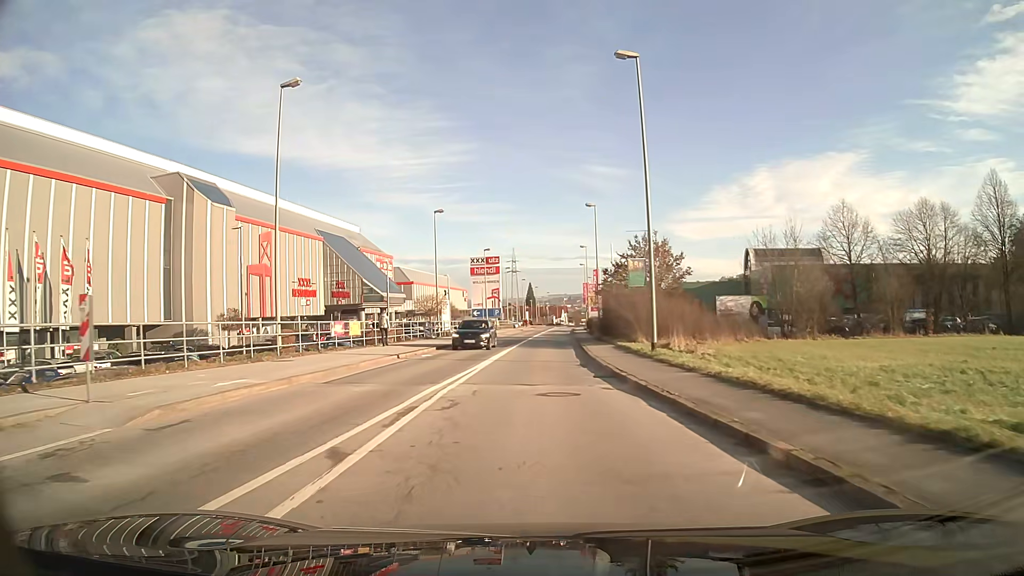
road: tertiary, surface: asphalt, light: Day
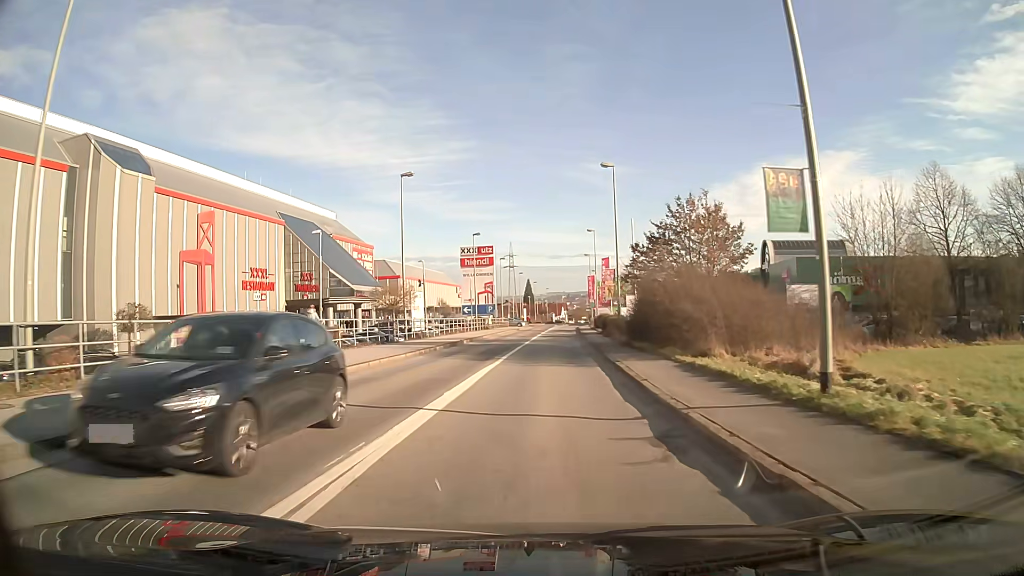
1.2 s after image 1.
(0.0, +13.2) m; 0°
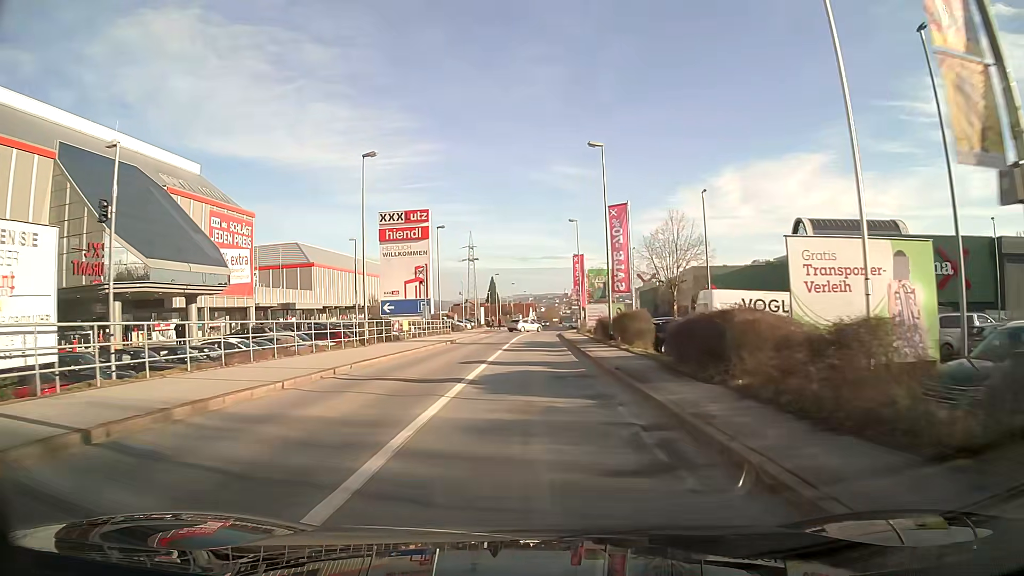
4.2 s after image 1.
(+0.9, +35.2) m; +3°
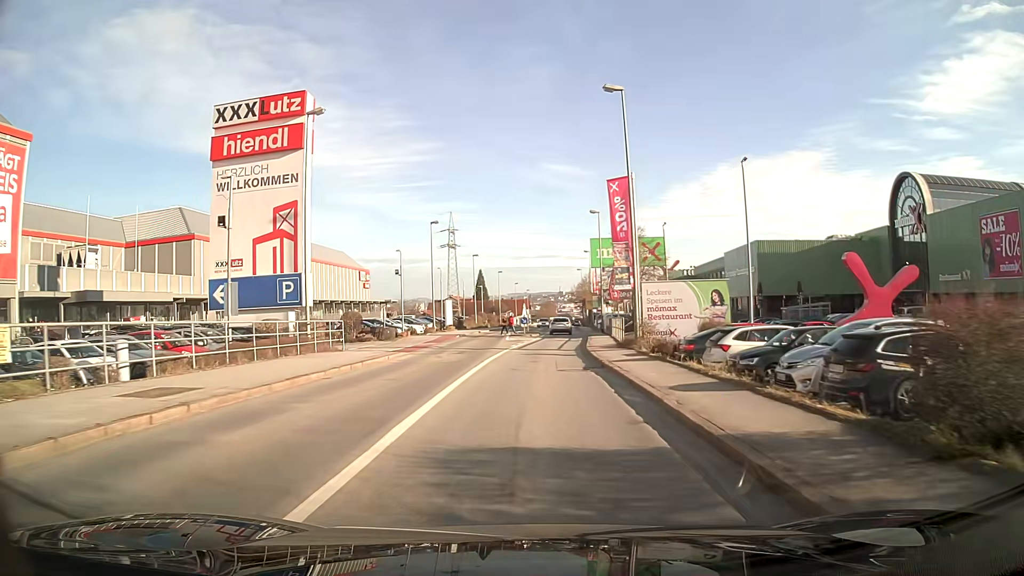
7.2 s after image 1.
(+0.2, +35.5) m; 0°
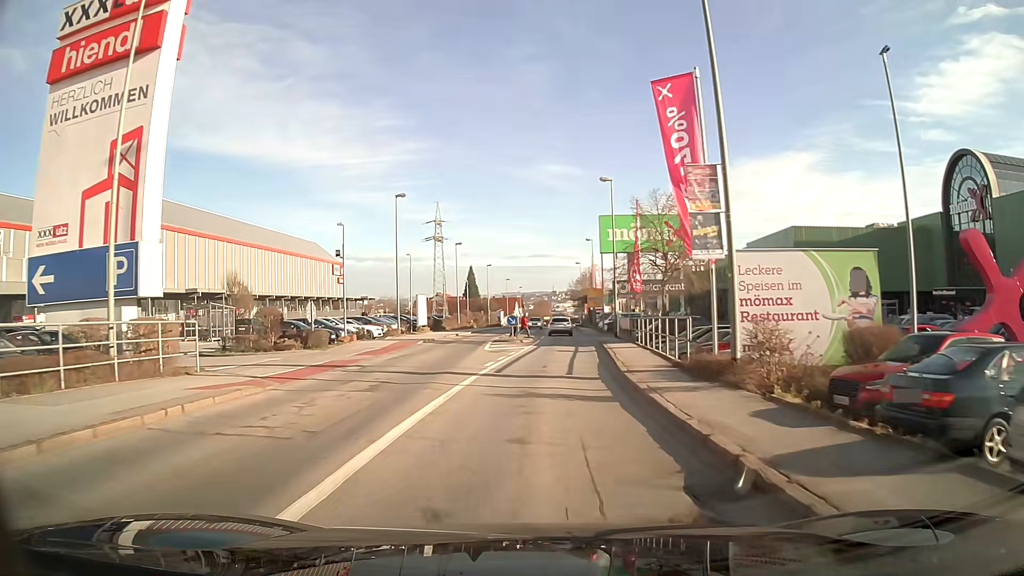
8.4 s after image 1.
(+0.1, +13.2) m; +1°
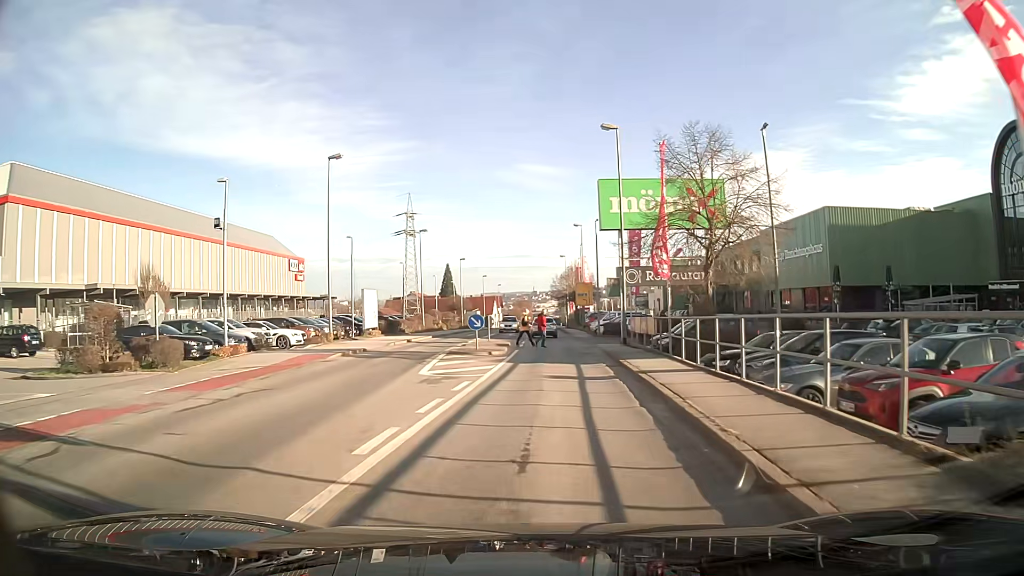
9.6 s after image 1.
(+0.2, +11.9) m; +2°
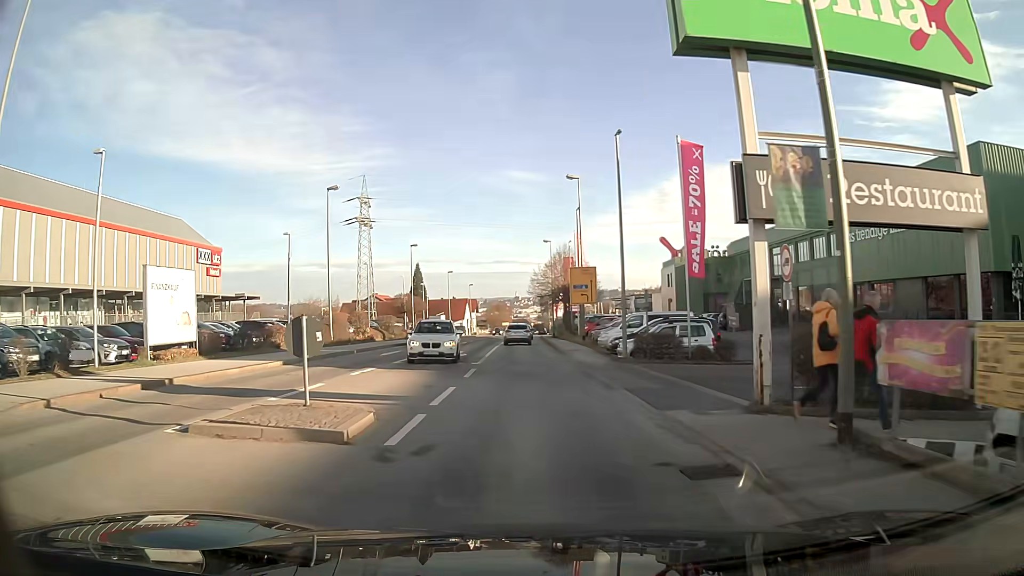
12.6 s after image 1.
(+0.5, +24.0) m; +1°
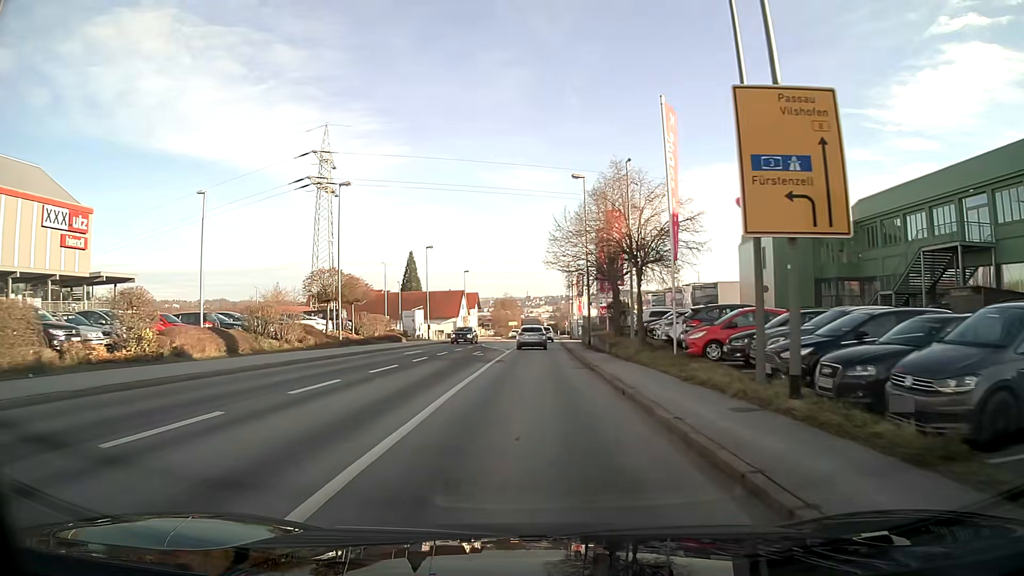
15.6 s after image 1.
(-0.5, +31.9) m; -1°
(0, +10) (0, +20) (0, +30) (0, +40) (+1, +50) (+1, +60) (+1, +70) (+1, +80) (+2, +90) (+2, +100) m
